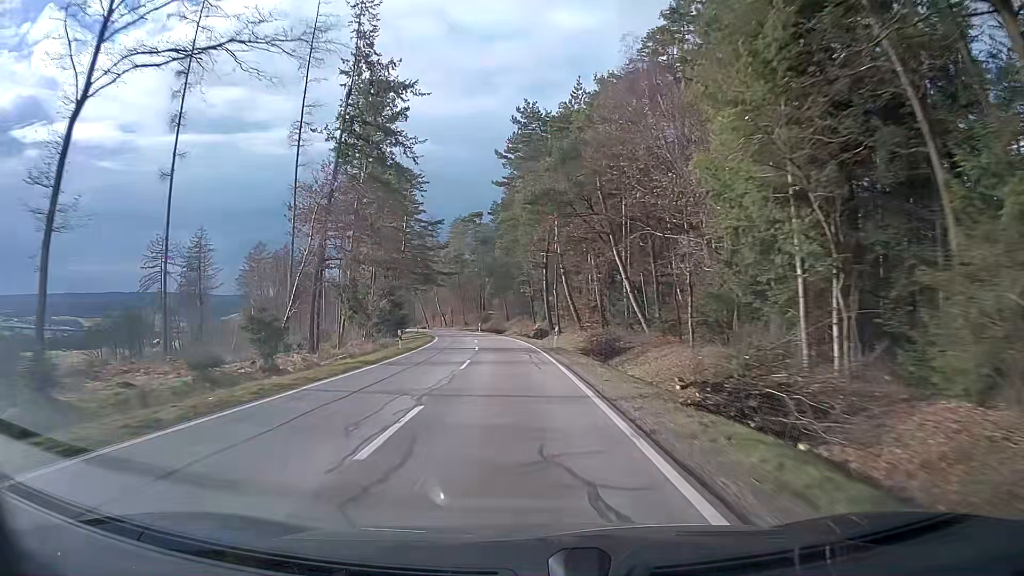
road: tertiary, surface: asphalt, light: Day
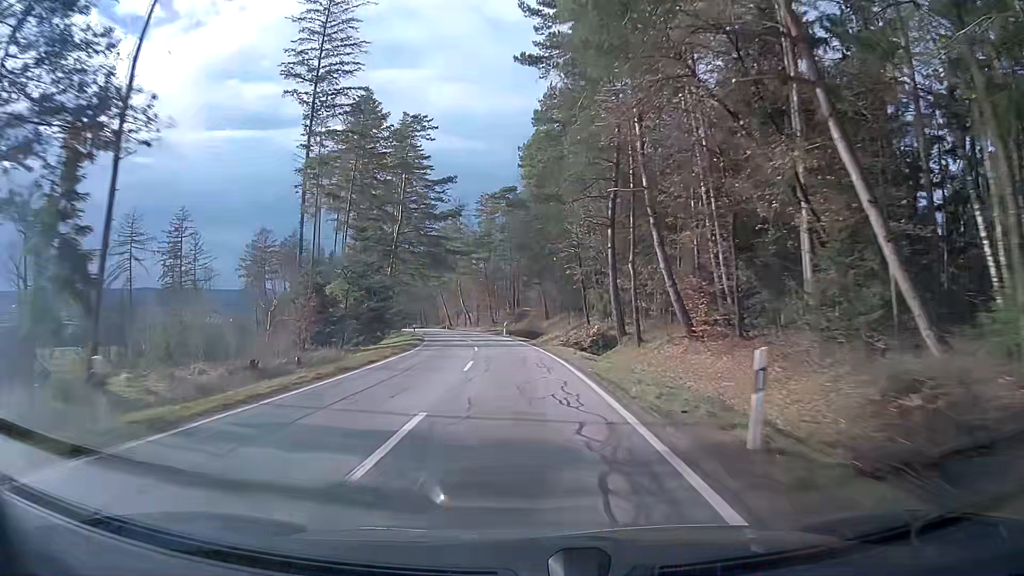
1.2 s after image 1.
(-0.8, +25.8) m; -4°
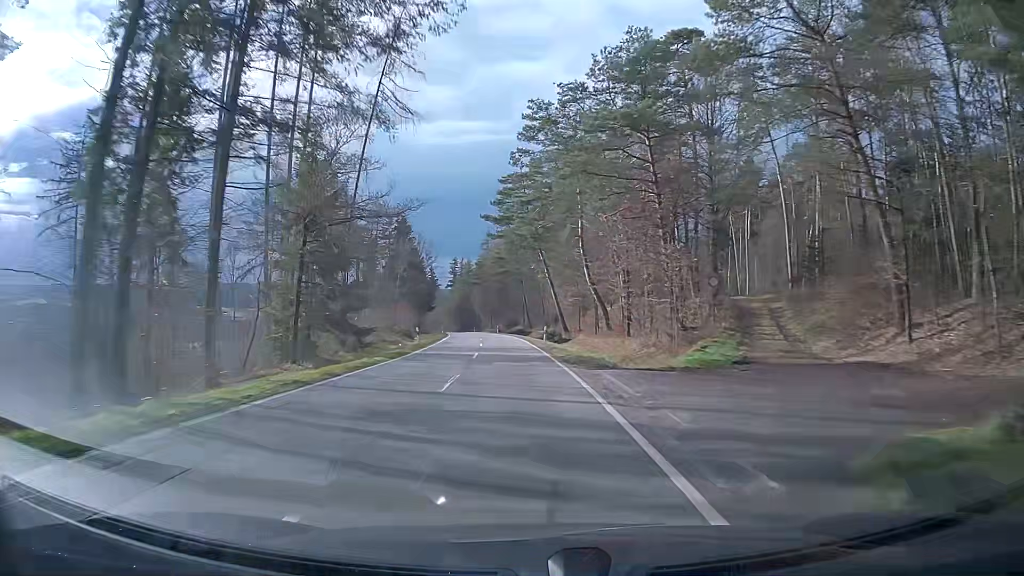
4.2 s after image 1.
(-6.3, +65.2) m; -11°
